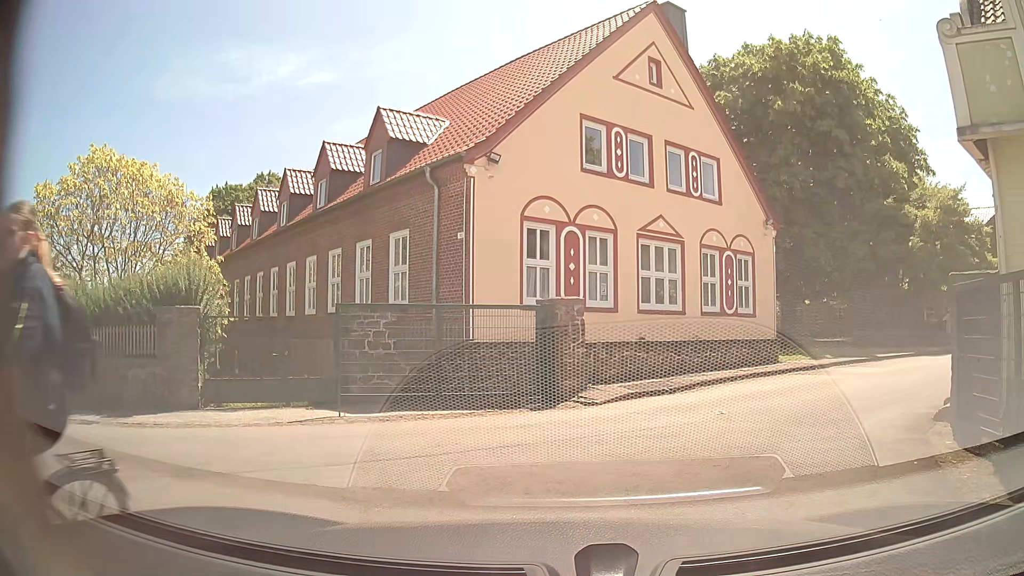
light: Day
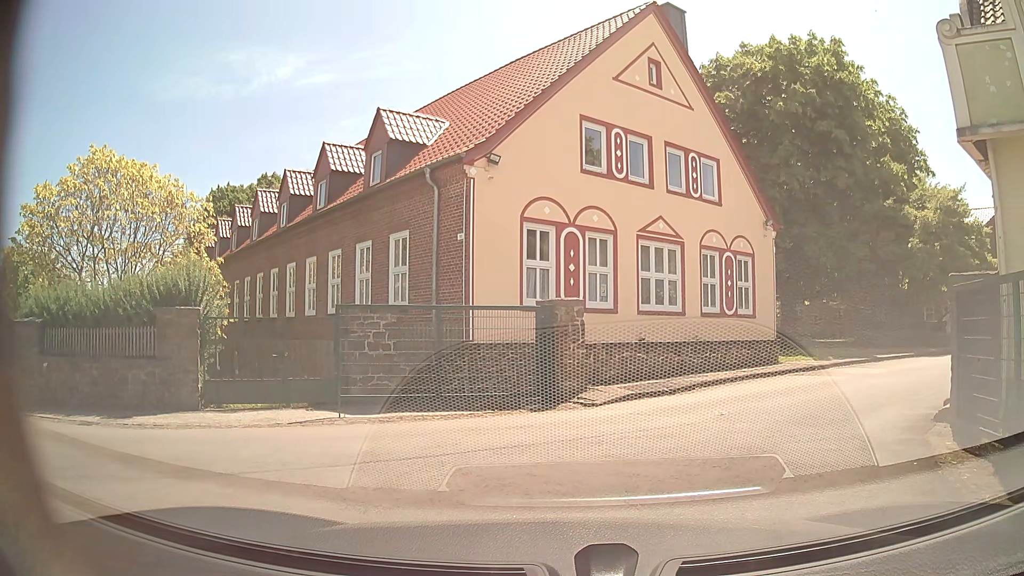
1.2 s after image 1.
(0.0, 0.0) m; 0°
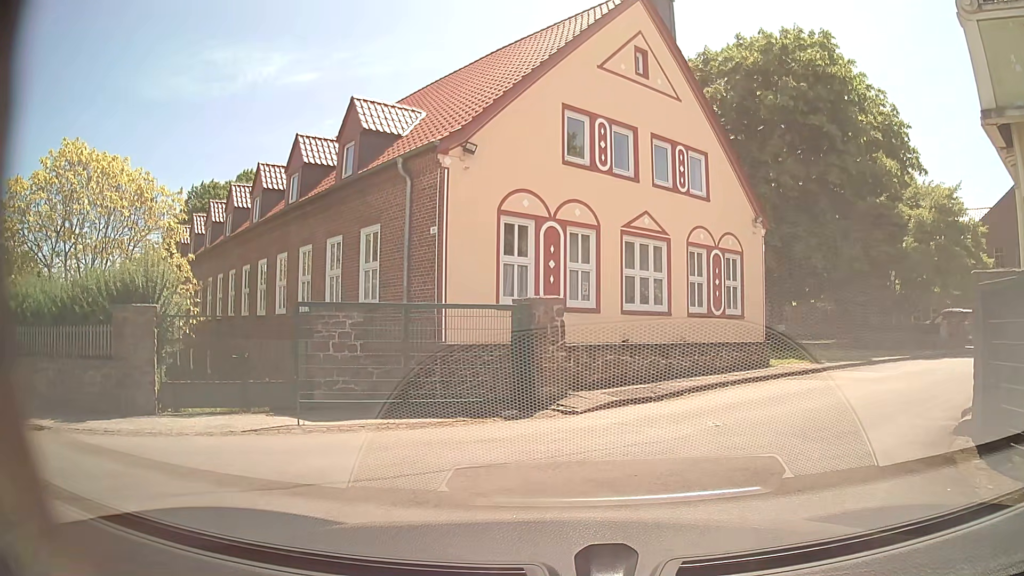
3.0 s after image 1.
(0.0, +1.0) m; 0°
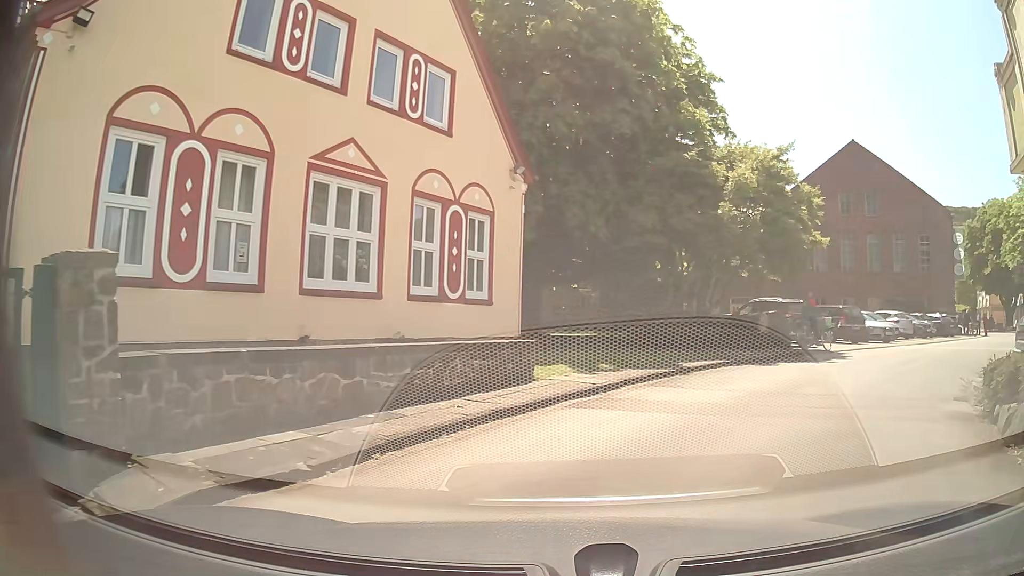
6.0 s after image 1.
(+1.6, +6.5) m; +26°
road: service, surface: asphalt
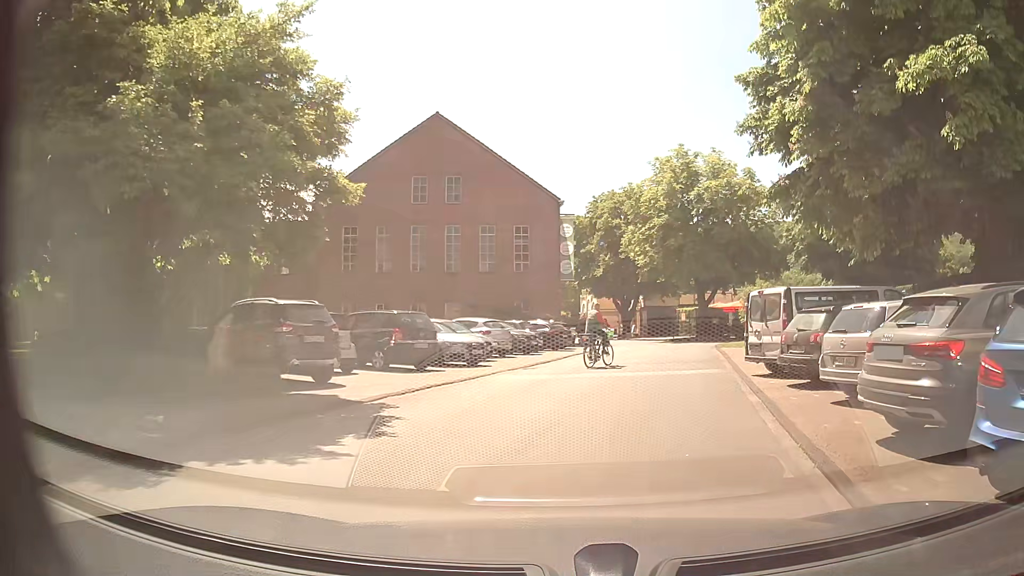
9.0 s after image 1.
(+4.2, +10.3) m; +36°
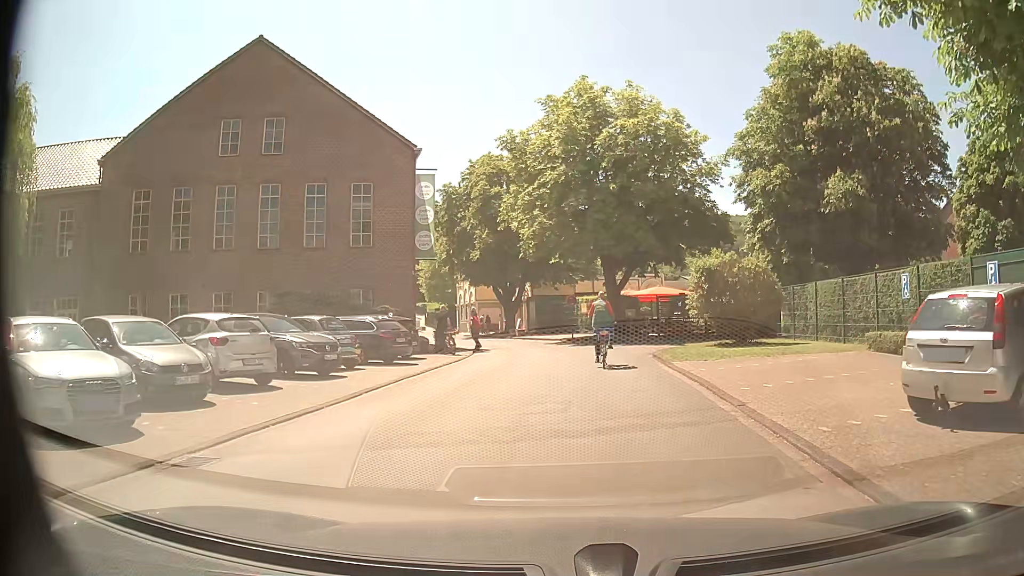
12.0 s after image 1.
(+1.8, +13.4) m; +11°
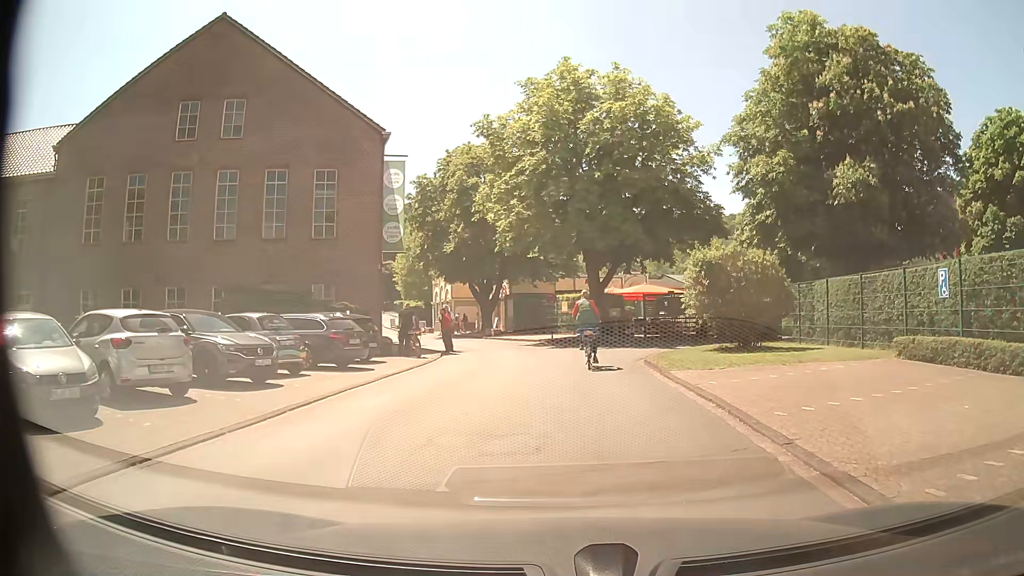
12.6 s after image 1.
(0.0, +2.8) m; 0°
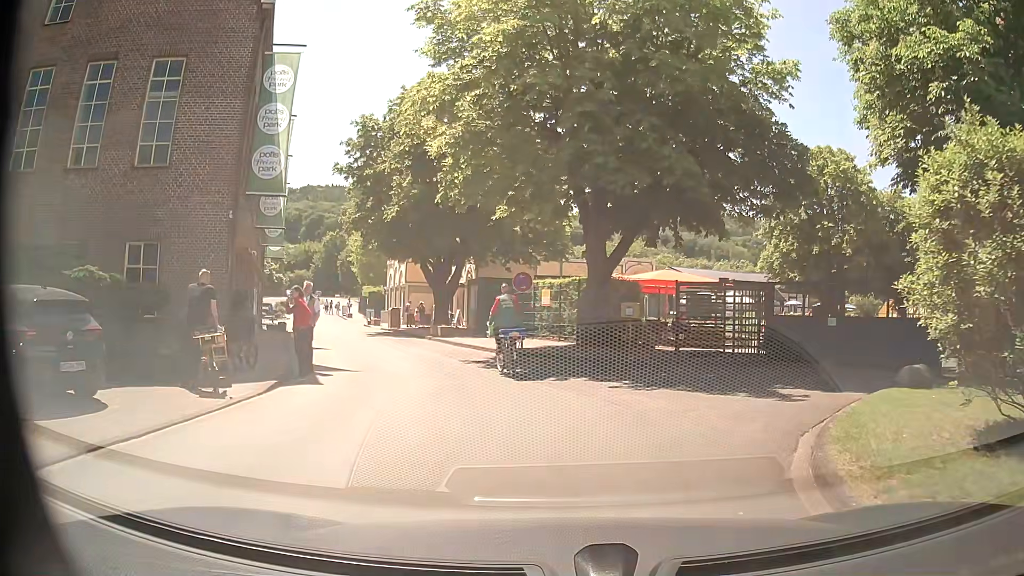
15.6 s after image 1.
(+0.6, +13.5) m; +3°
